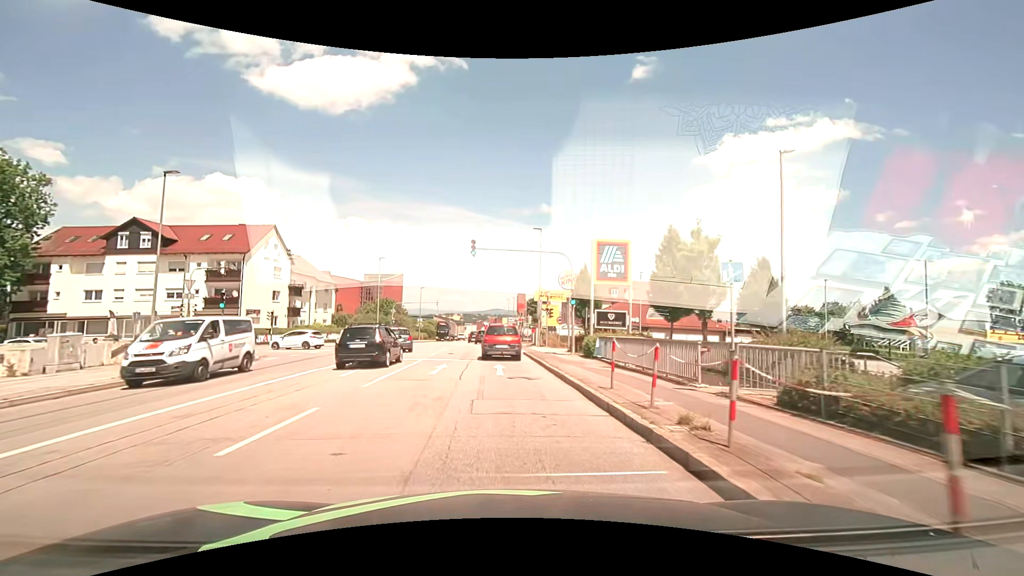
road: tertiary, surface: asphalt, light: Day
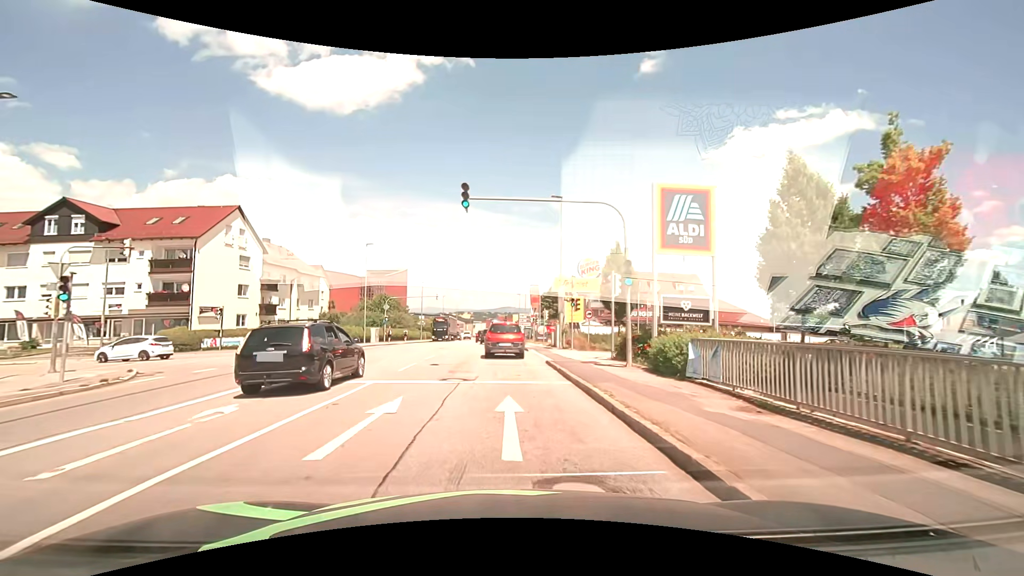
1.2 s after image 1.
(0.0, +9.9) m; -1°
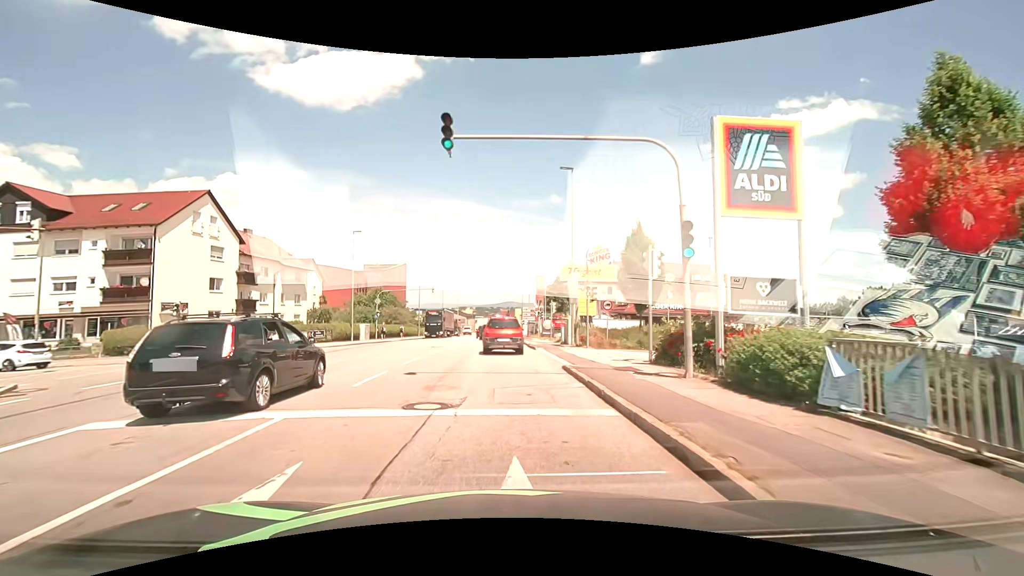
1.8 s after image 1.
(0.0, +5.0) m; -2°
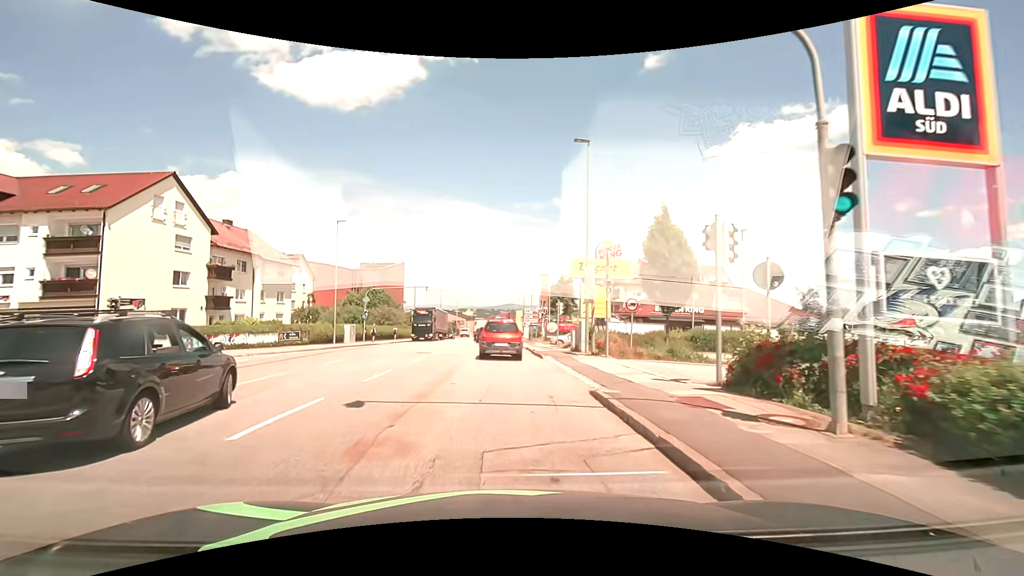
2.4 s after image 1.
(+0.1, +4.8) m; +2°
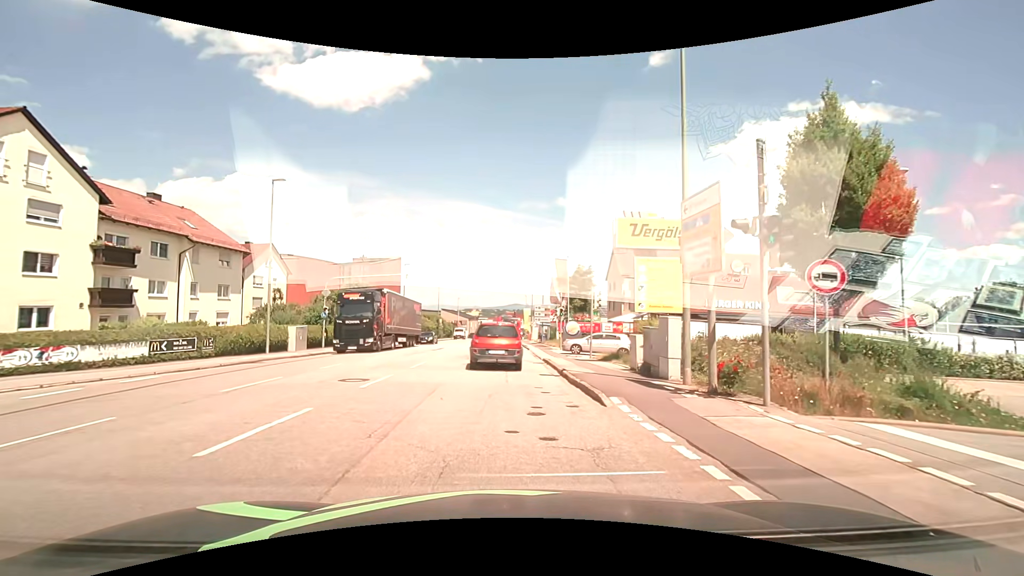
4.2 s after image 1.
(-0.1, +12.2) m; -2°
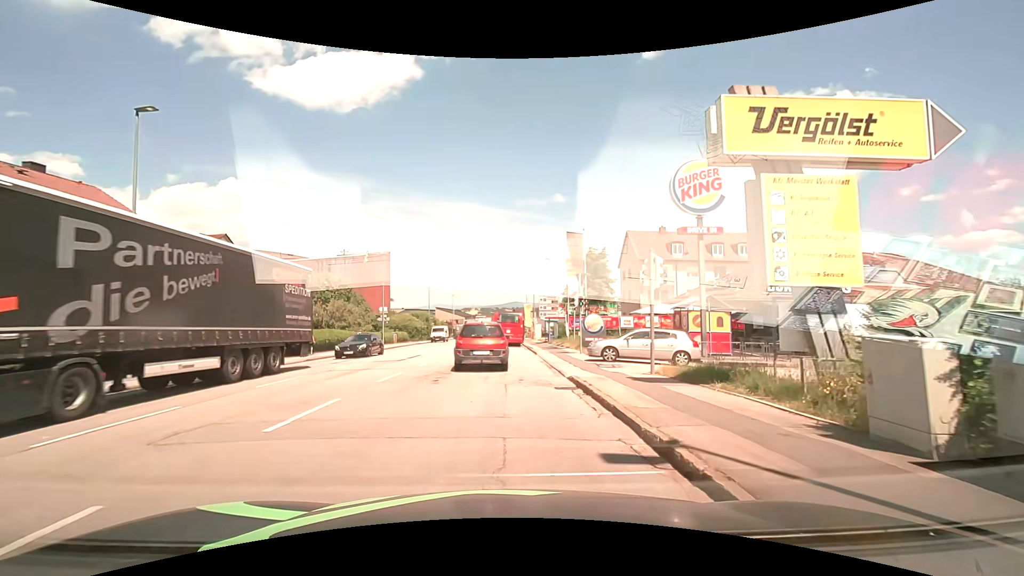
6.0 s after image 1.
(+0.2, +10.3) m; +1°
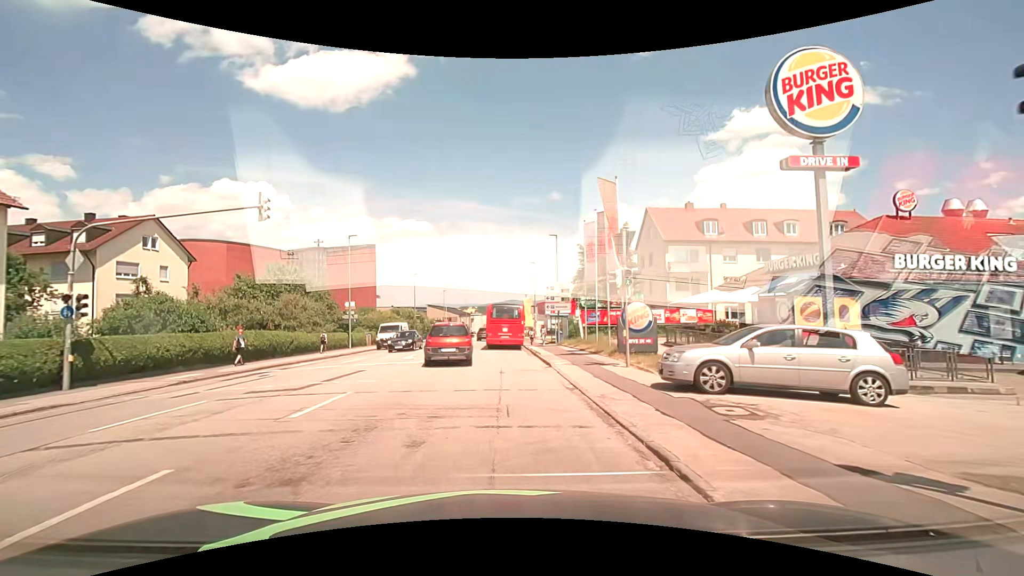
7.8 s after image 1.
(0.0, +11.0) m; +1°
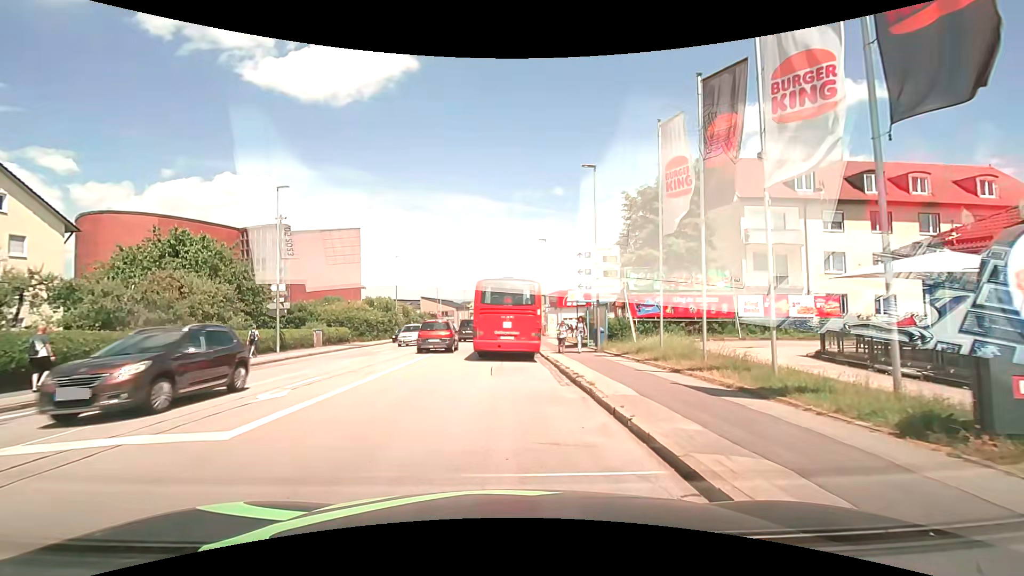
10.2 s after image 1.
(-0.4, +14.6) m; -1°
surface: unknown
(0, +10) (0, +20) (-1, +30) (-1, +40) (-1, +50) (-2, +60) (-2, +70) (-2, +80) (-2, +90) (-1, +100) m
